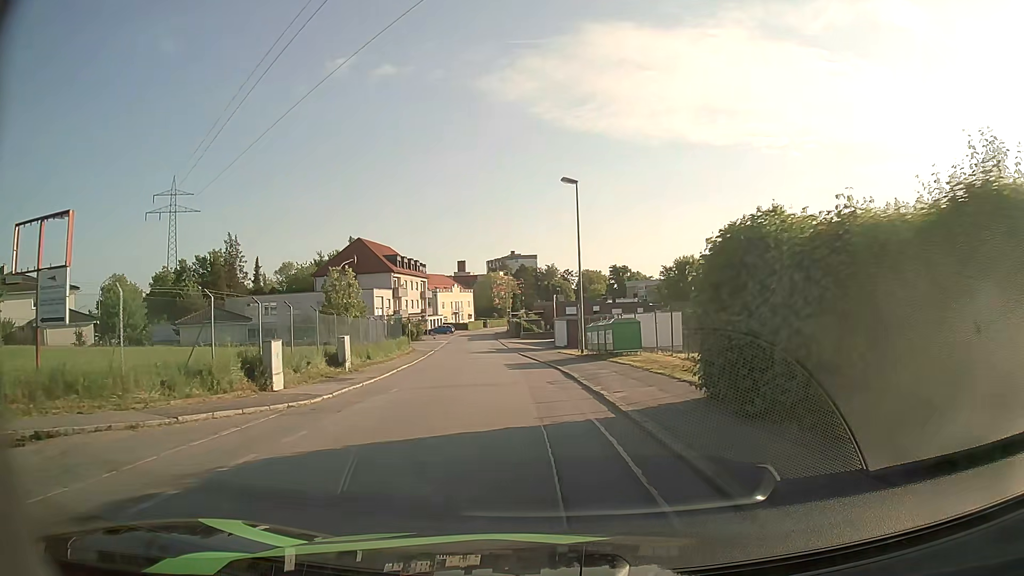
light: Day
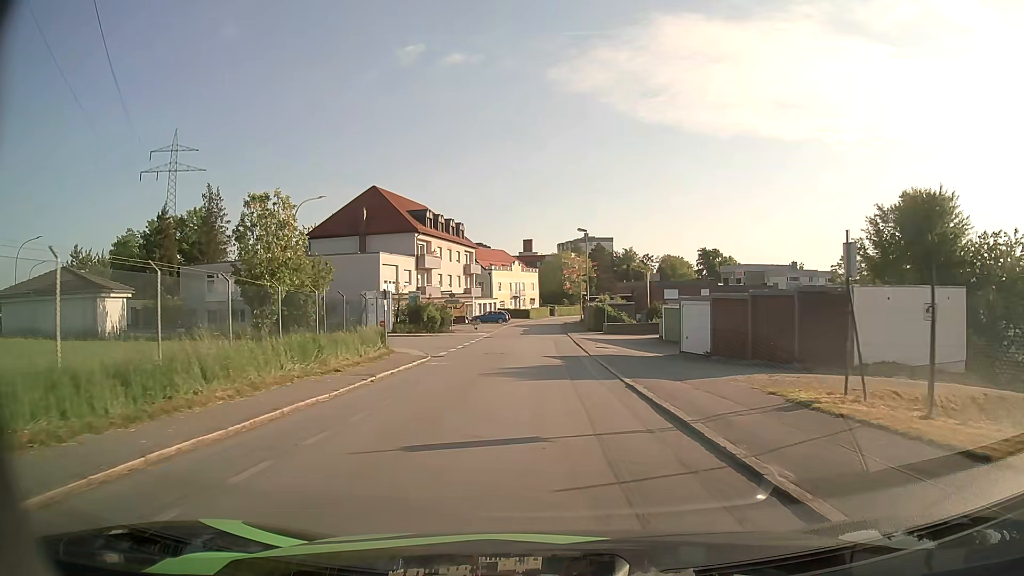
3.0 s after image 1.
(-1.8, +29.0) m; -6°
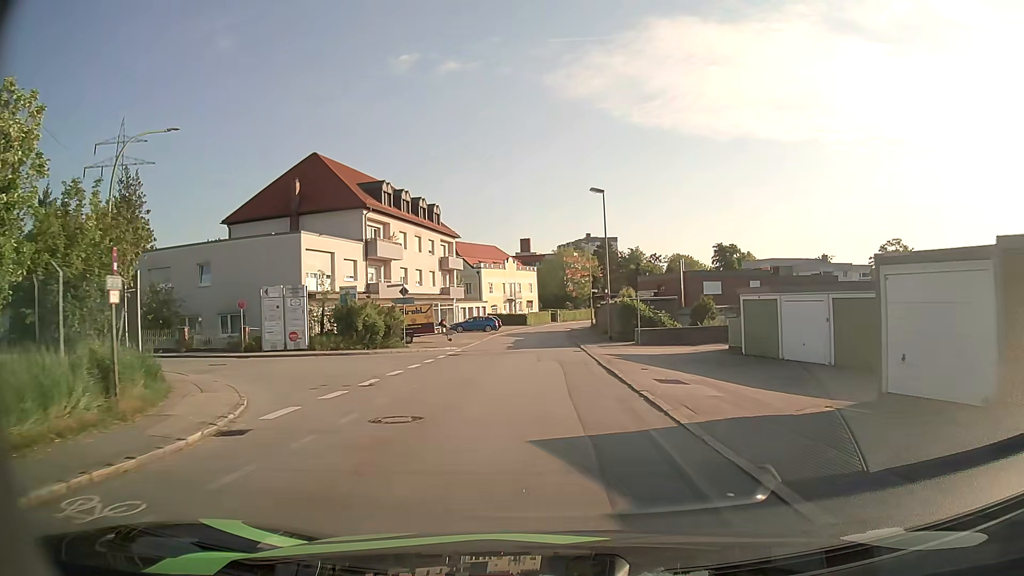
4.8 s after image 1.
(0.0, +18.3) m; 0°
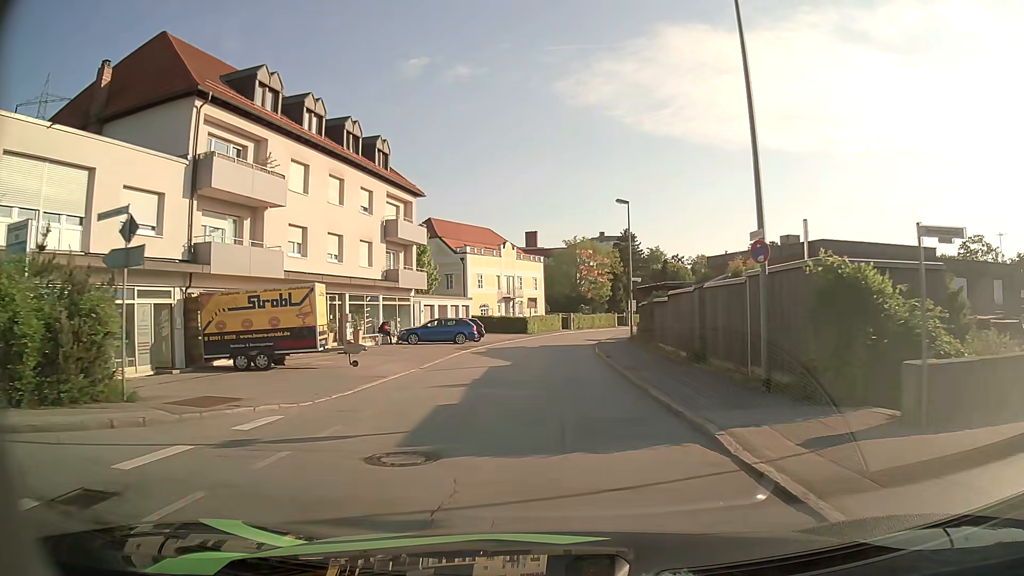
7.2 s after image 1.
(-0.4, +25.3) m; -1°
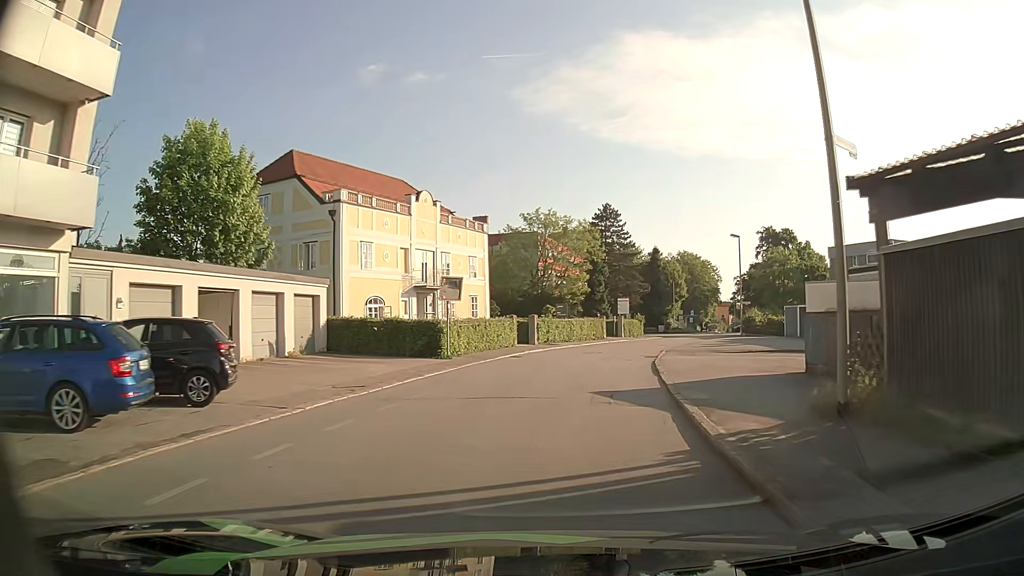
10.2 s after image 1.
(+0.6, +31.3) m; +4°
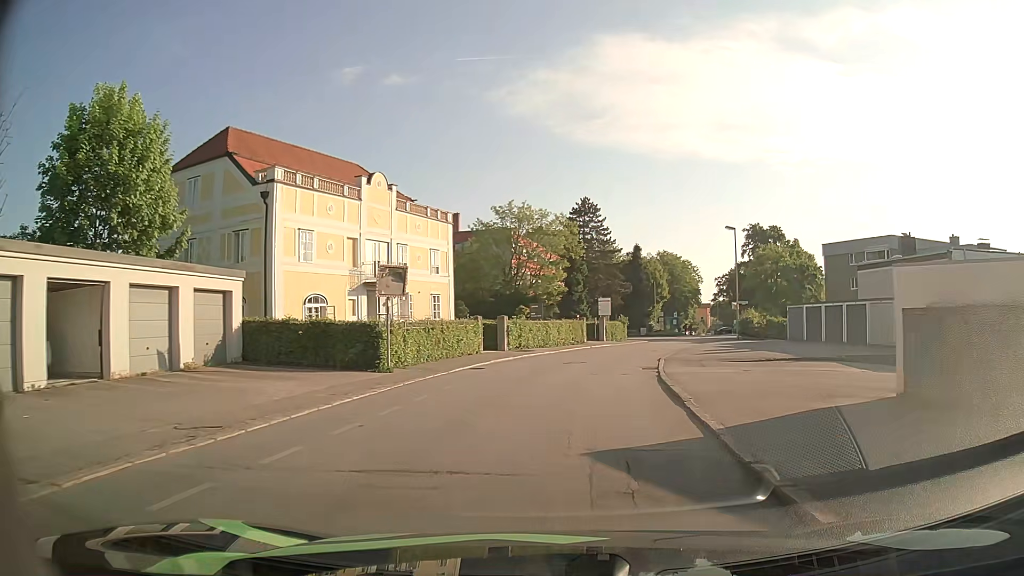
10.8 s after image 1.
(+0.1, +5.9) m; +2°
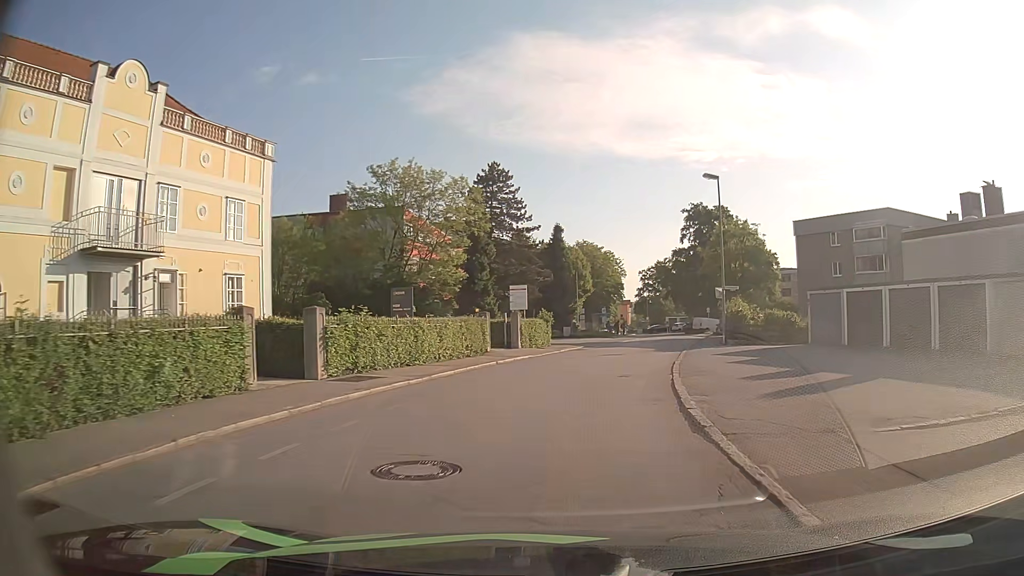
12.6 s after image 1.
(+1.0, +17.4) m; +7°
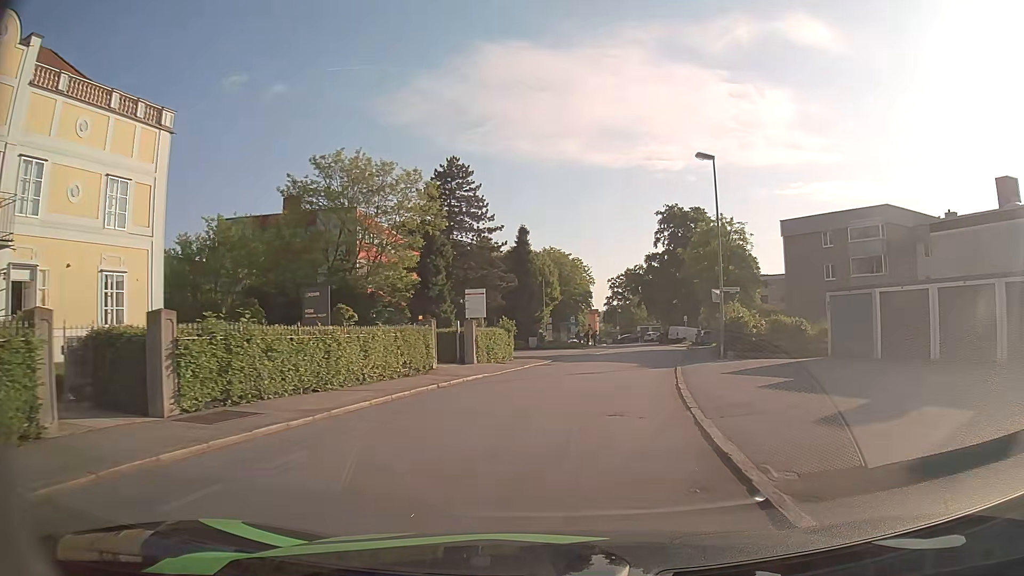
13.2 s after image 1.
(+0.1, +5.7) m; +2°
(0, +10) (+2, +20) (+4, +30) (+7, +39) (+9, +49) (+10, +59) (+11, +69) (+11, +79) (+11, +89) (+10, +99) m
